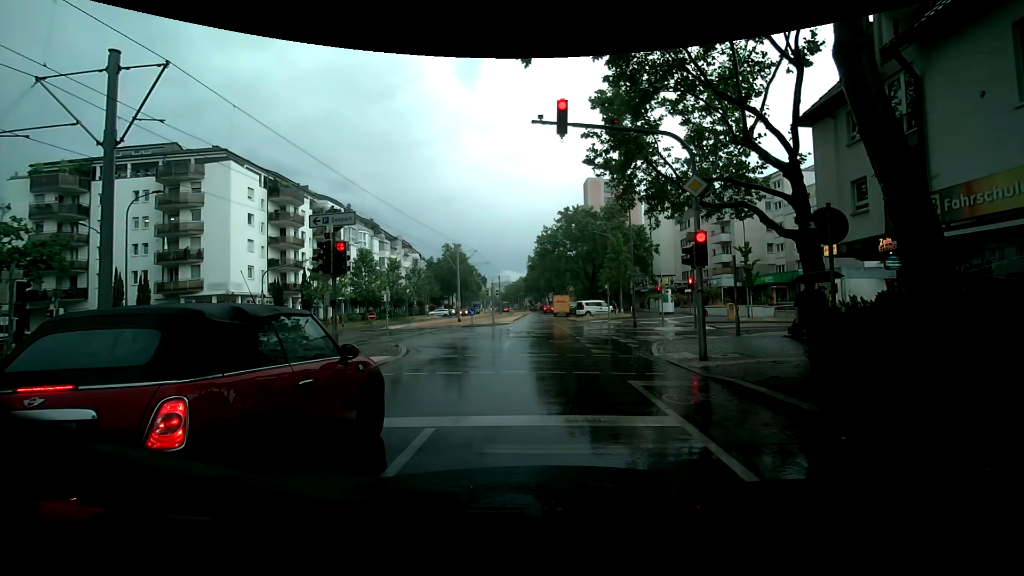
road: tertiary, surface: asphalt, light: Day
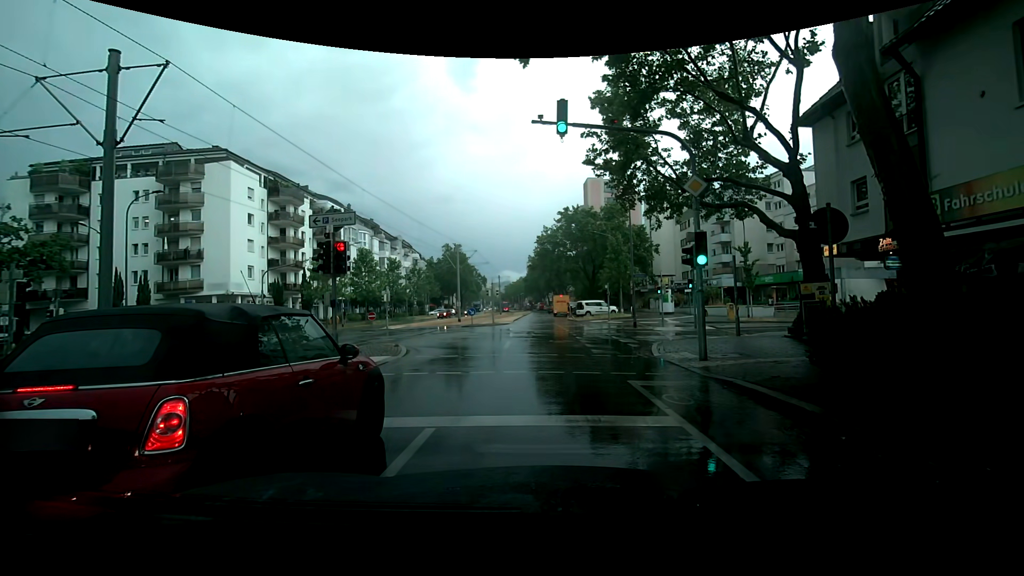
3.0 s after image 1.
(0.0, 0.0) m; 0°
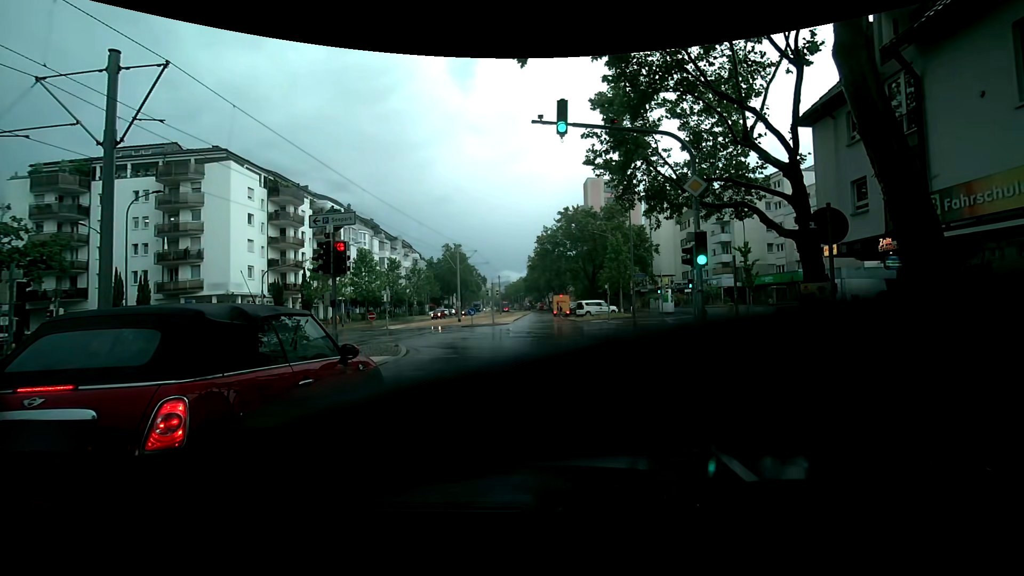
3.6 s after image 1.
(0.0, 0.0) m; 0°
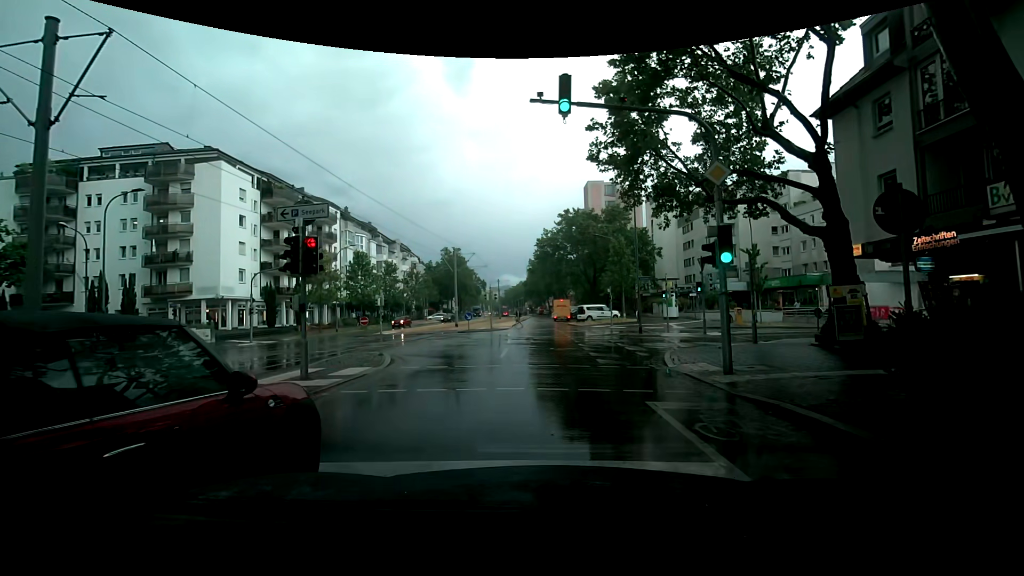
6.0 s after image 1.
(0.0, +1.7) m; -2°
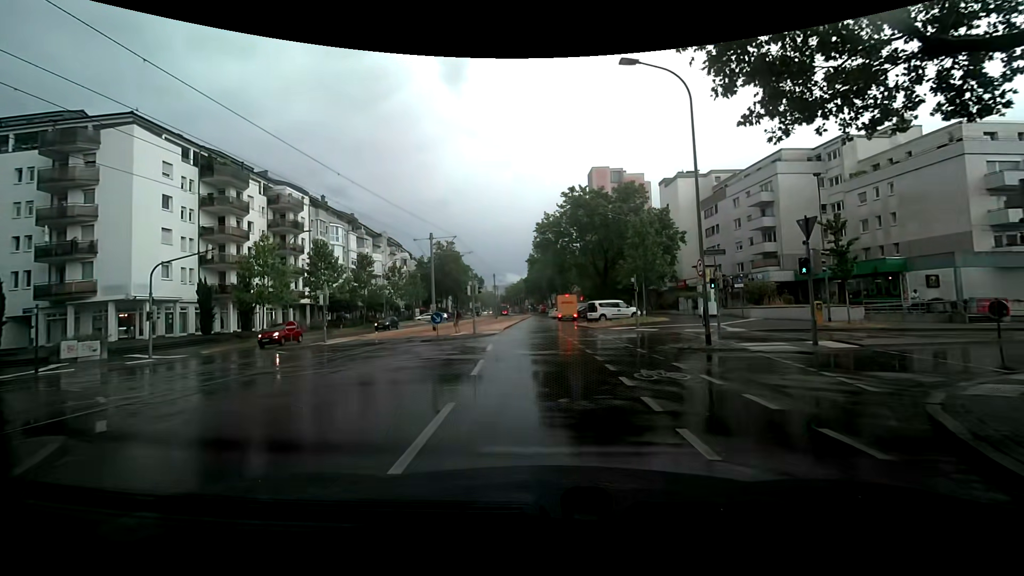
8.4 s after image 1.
(+0.1, +11.0) m; +1°
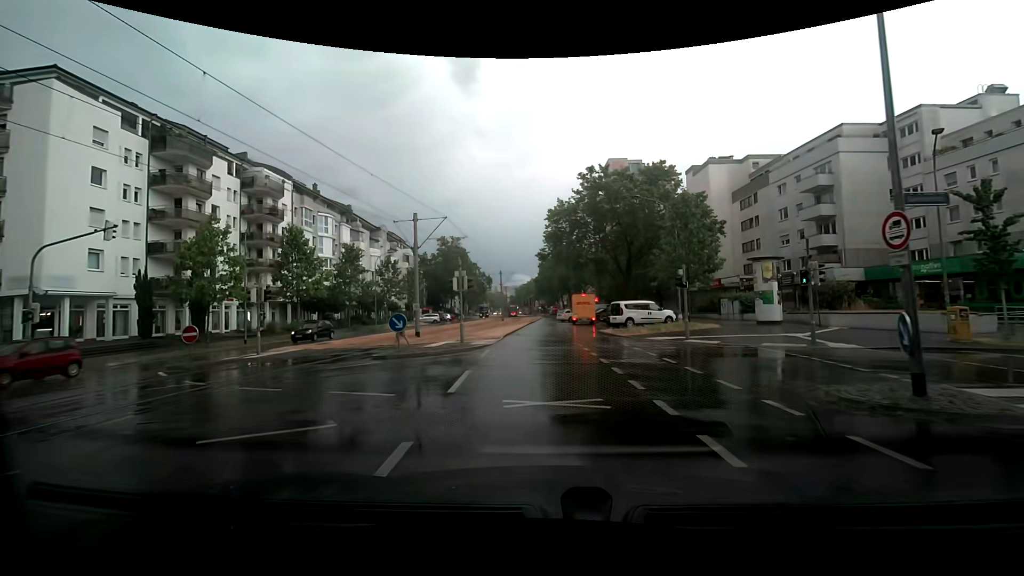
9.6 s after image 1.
(-0.2, +8.2) m; -2°
